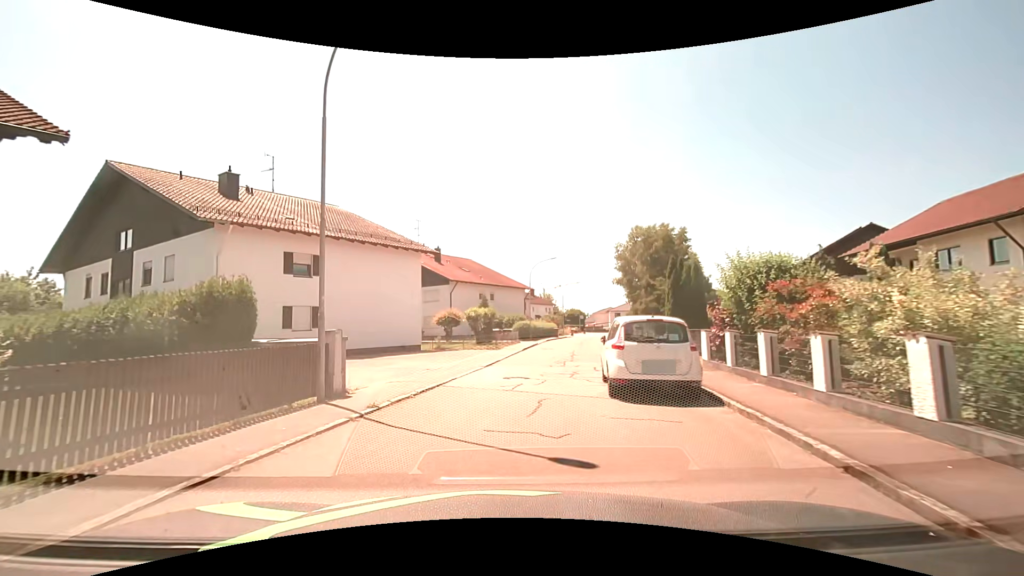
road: residential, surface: asphalt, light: Day
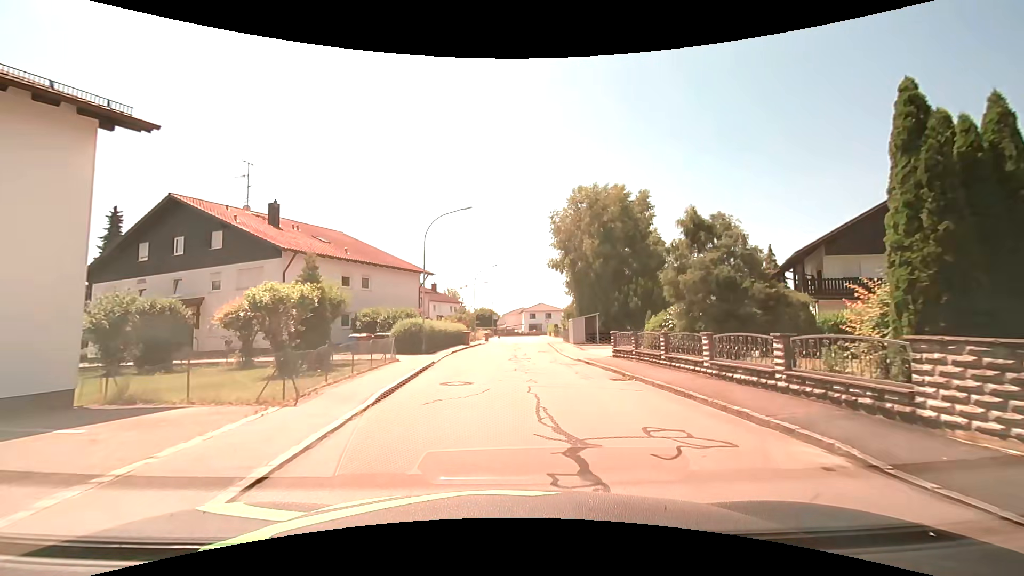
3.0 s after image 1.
(+0.9, +20.1) m; +10°
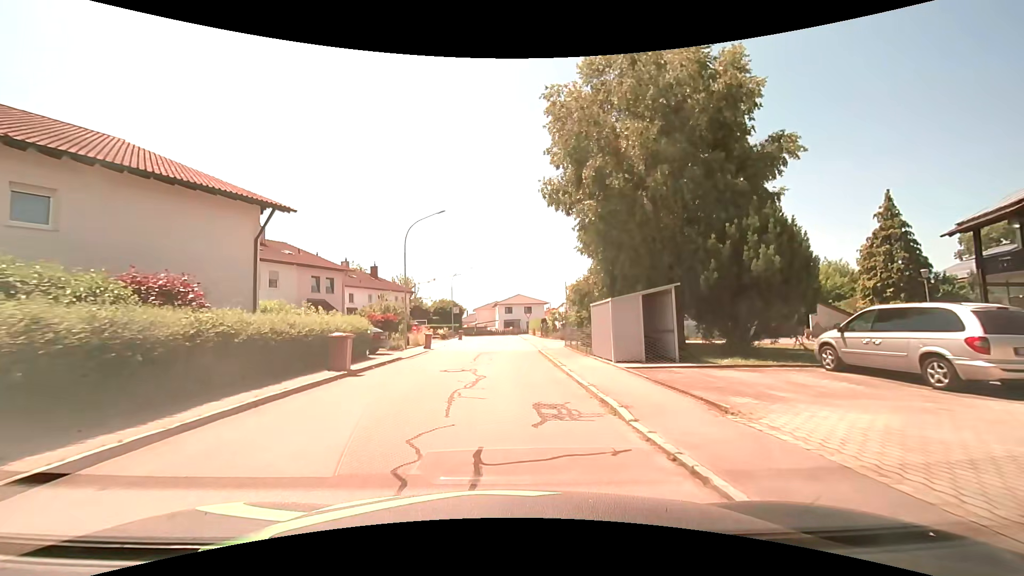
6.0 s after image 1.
(+0.9, +22.8) m; +3°
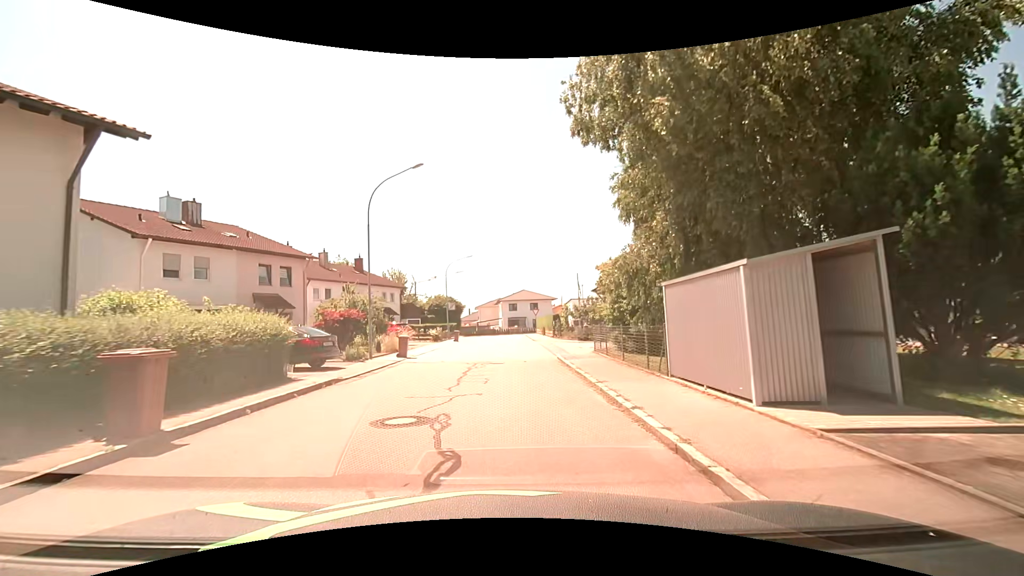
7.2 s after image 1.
(-0.1, +8.1) m; 0°
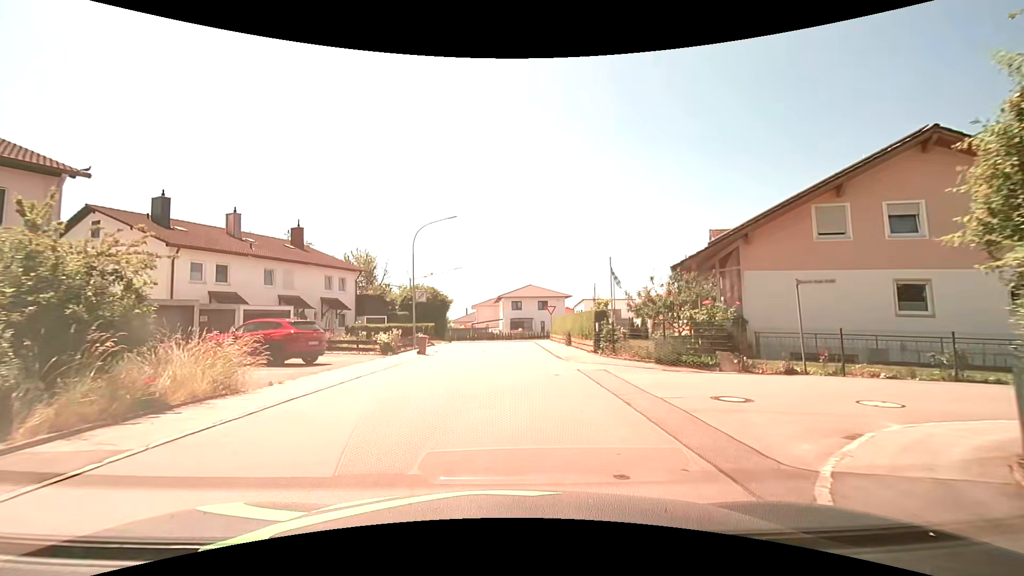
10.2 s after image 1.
(-0.2, +17.5) m; -2°
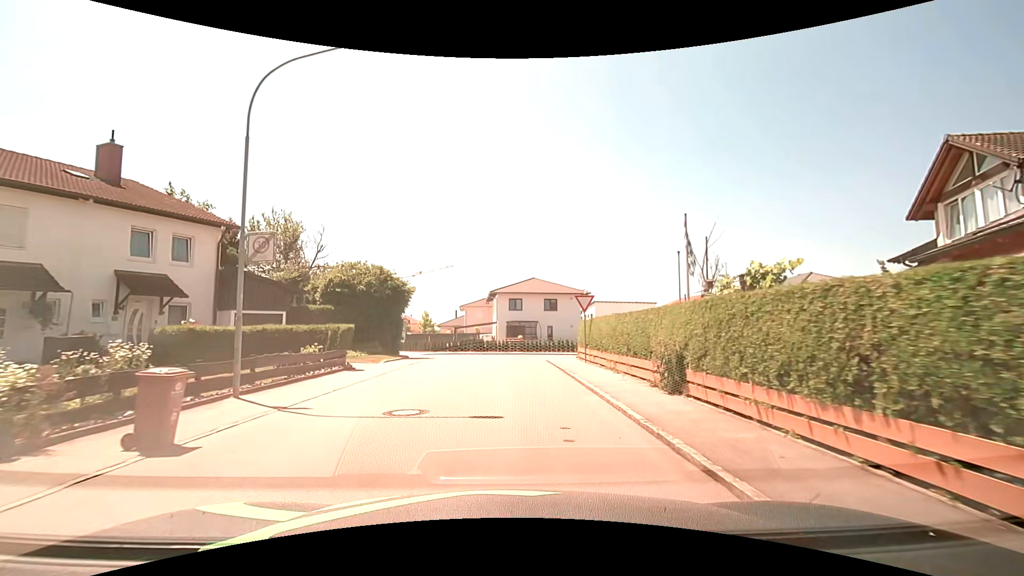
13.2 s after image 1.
(+0.4, +18.7) m; +1°
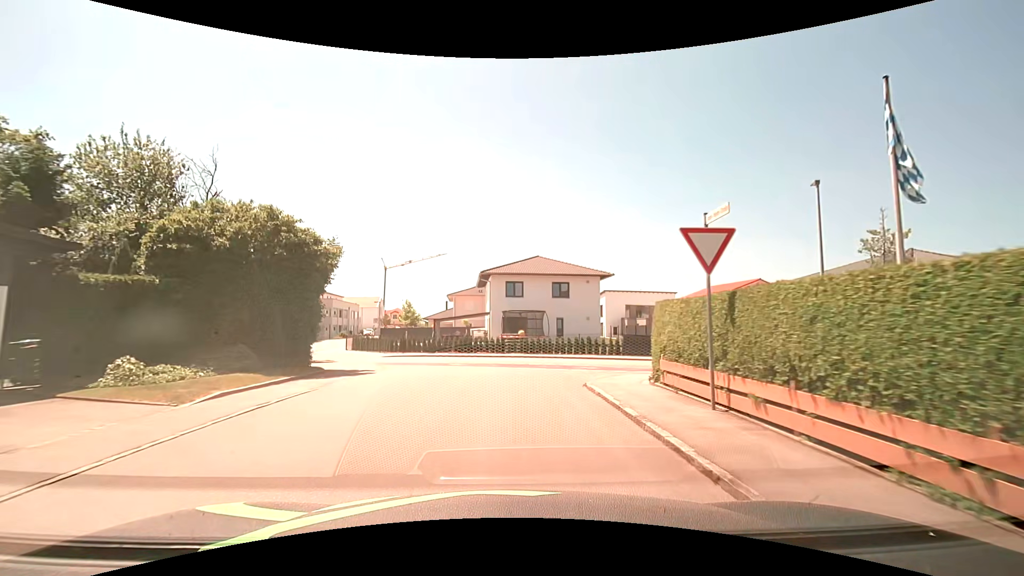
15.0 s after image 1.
(+0.1, +12.9) m; +1°
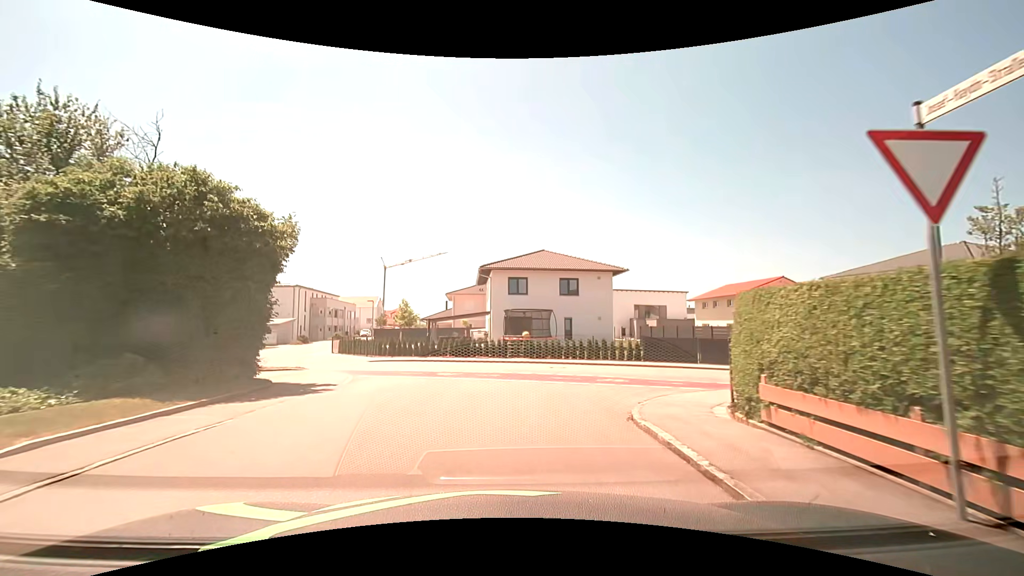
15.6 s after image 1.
(0.0, +4.0) m; 0°
